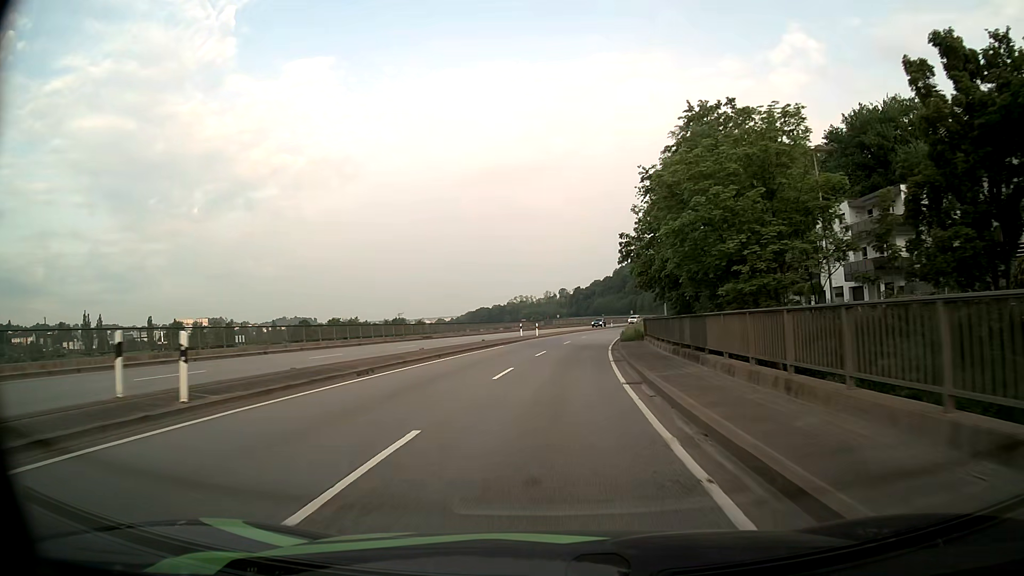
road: primary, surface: asphalt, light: Day
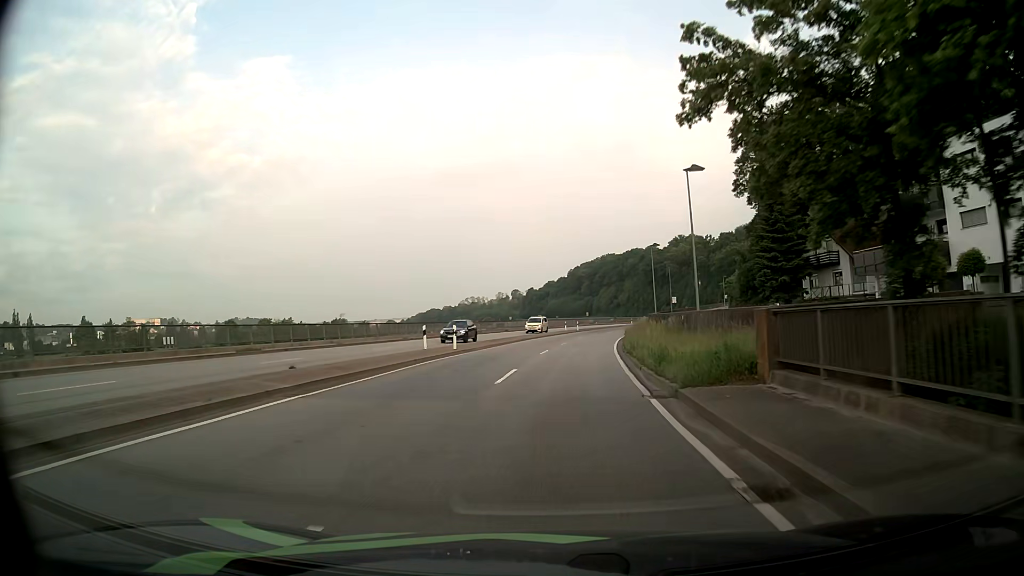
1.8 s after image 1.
(+0.9, +28.3) m; +4°
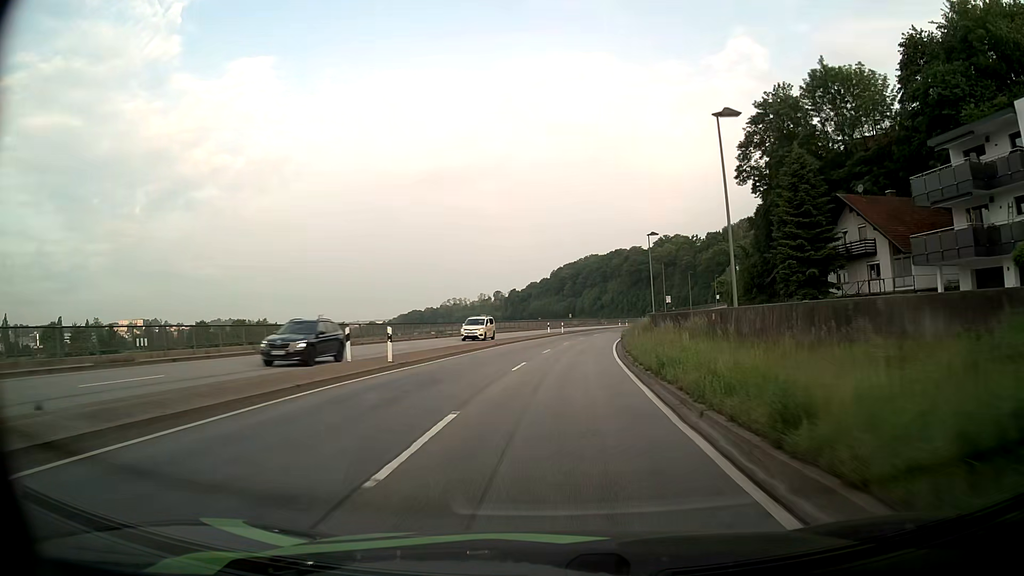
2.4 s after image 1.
(+0.1, +9.4) m; +1°
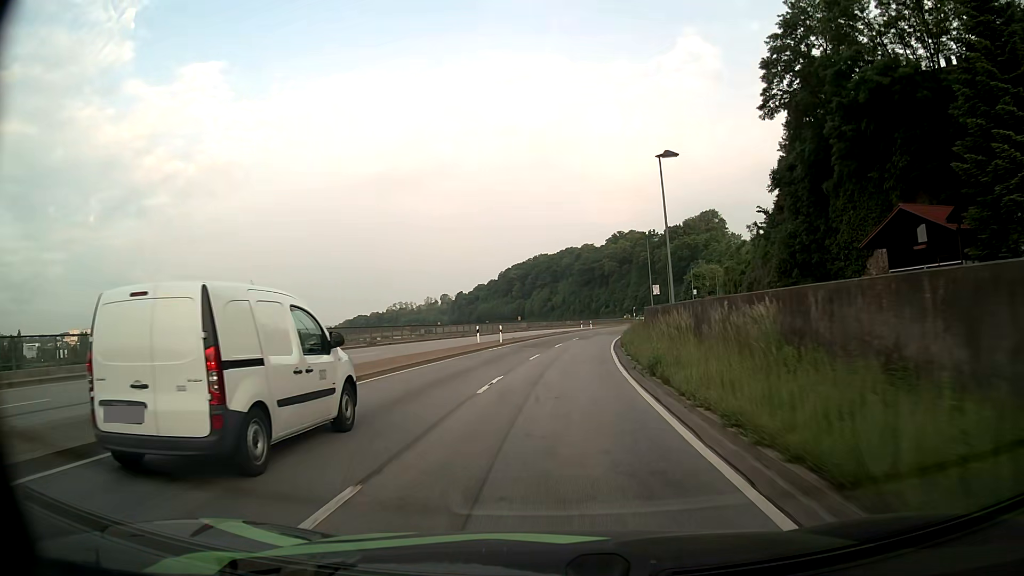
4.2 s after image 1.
(+1.2, +28.3) m; +4°
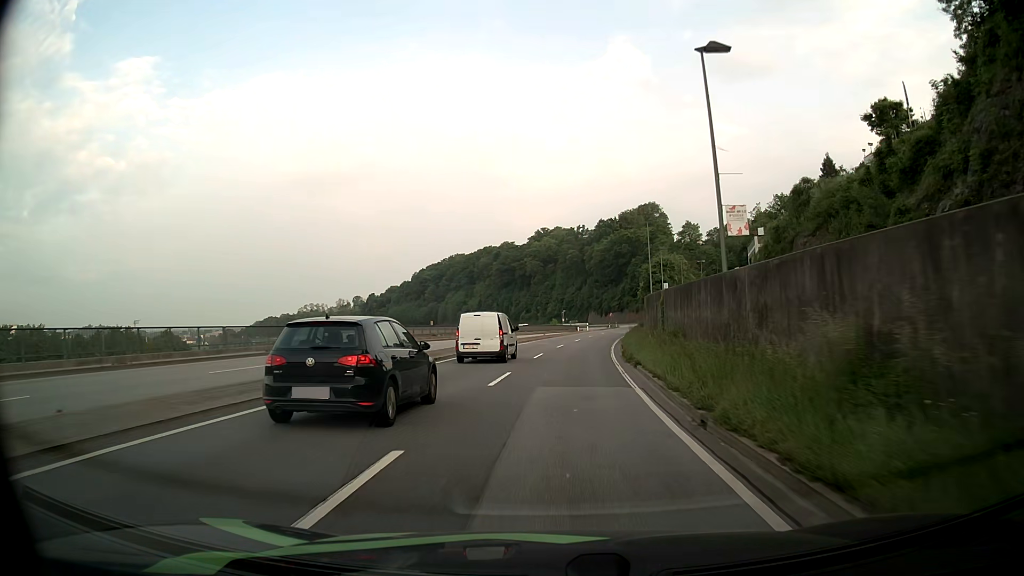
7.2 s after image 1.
(+2.7, +47.4) m; +7°
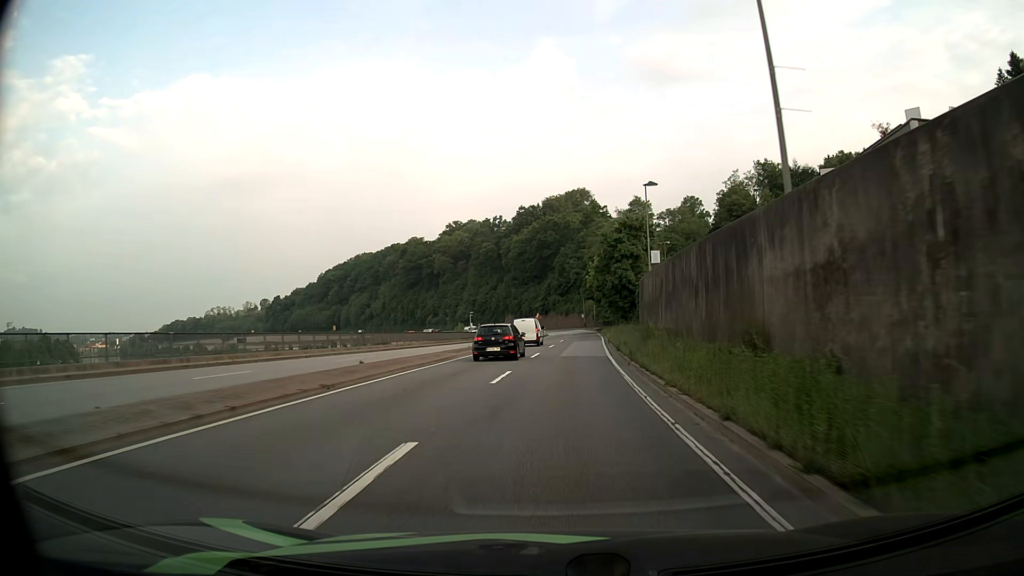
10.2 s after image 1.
(+2.9, +47.6) m; +7°
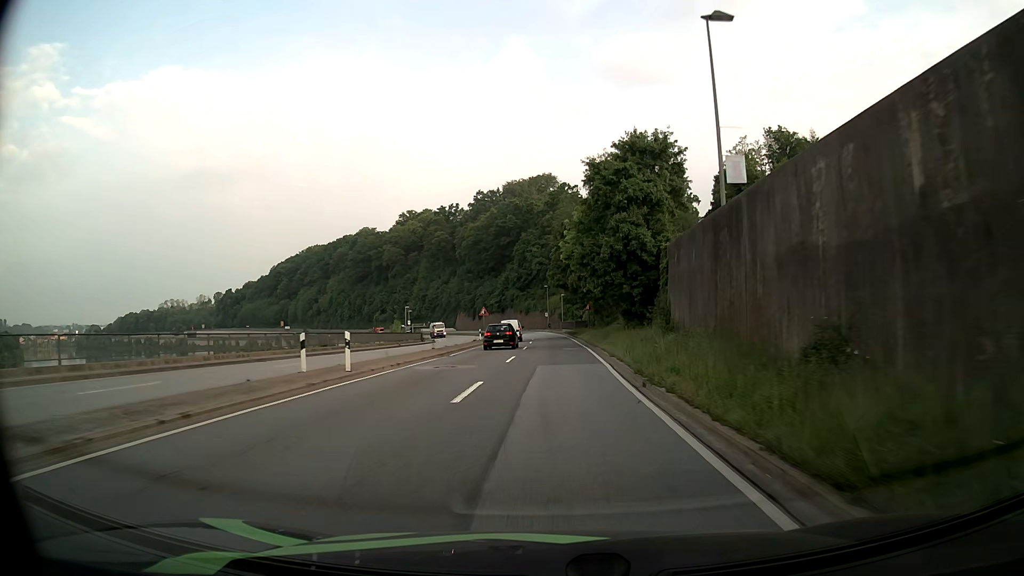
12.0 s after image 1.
(+0.9, +28.6) m; +3°
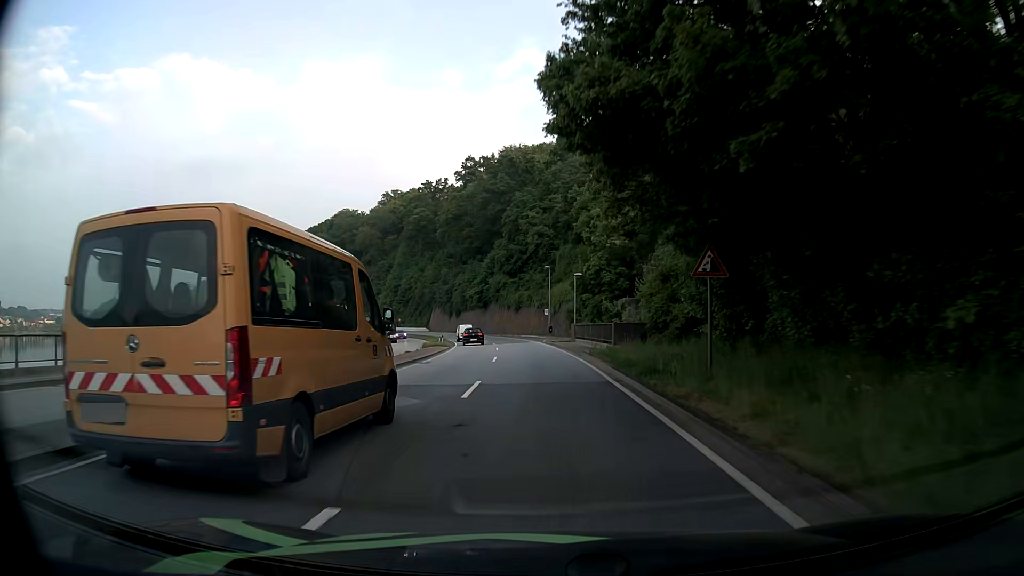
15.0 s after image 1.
(+0.1, +47.6) m; 0°
(0, +10) (0, +20) (-1, +30) (-1, +40) (-2, +50) (-3, +60) (-5, +70) (-6, +80) (-8, +89) (-11, +99) m
